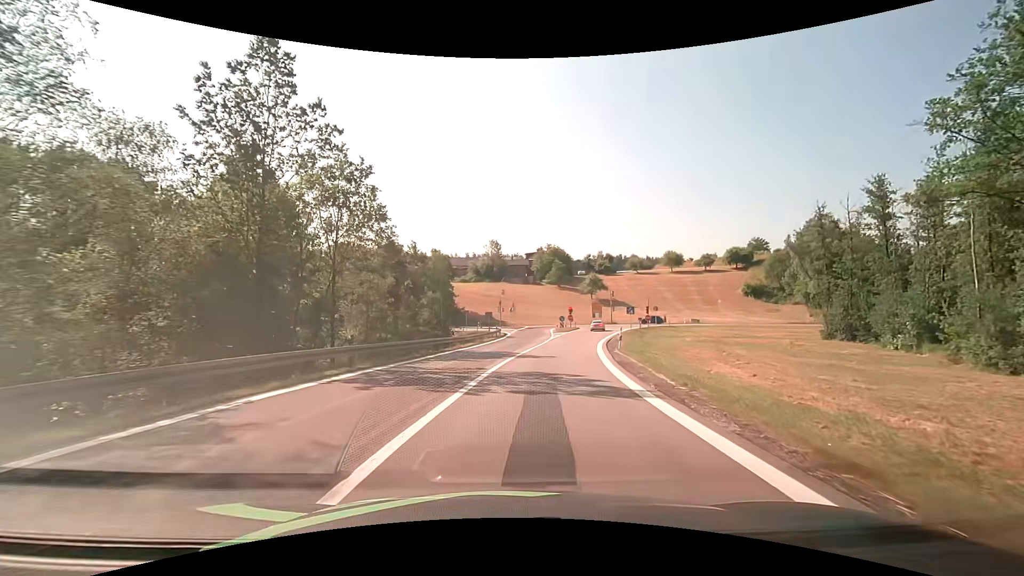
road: motorway_link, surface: asphalt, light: Day
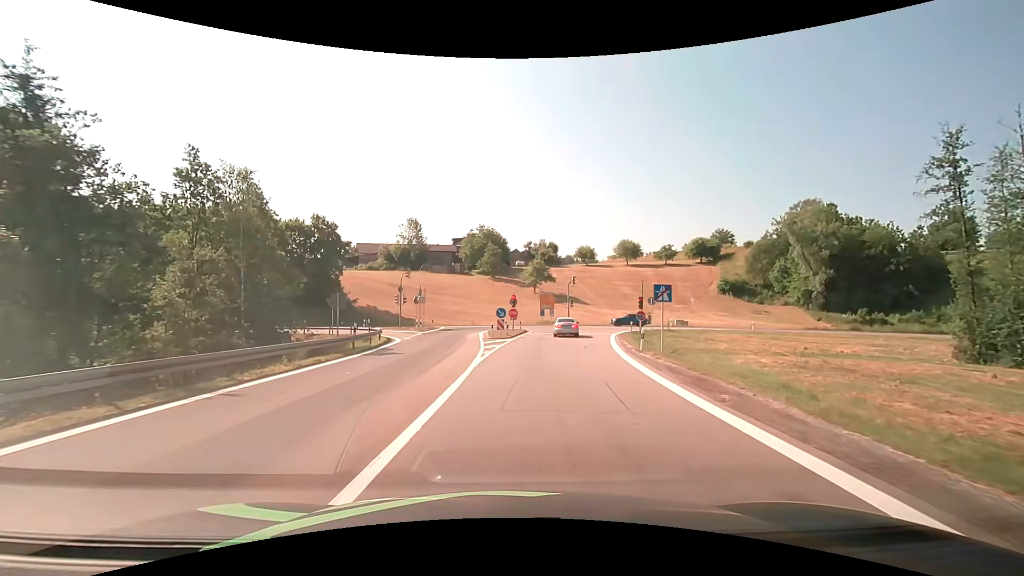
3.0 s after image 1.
(+2.7, +31.3) m; +8°
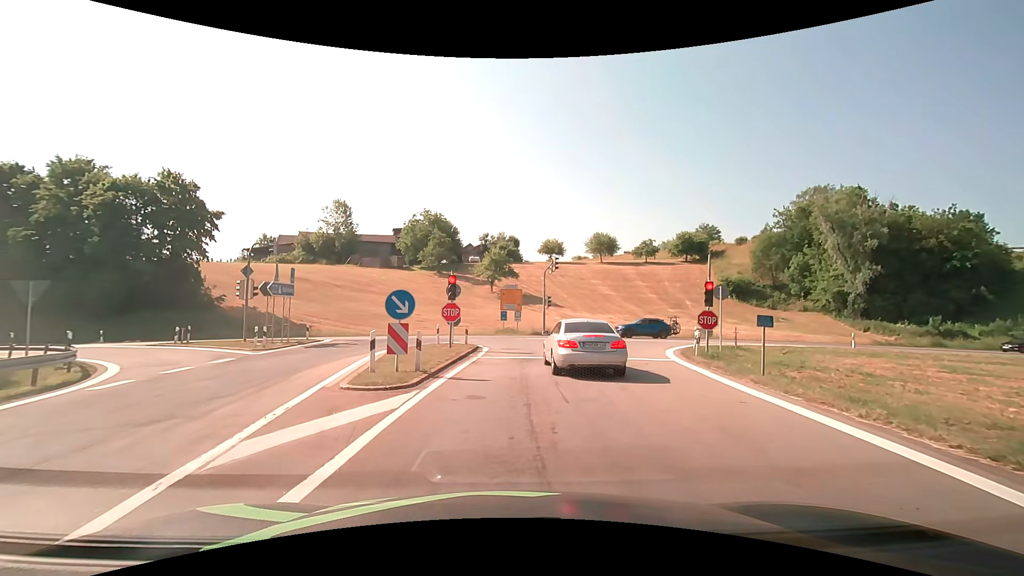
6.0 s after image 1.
(+1.0, +22.7) m; +5°
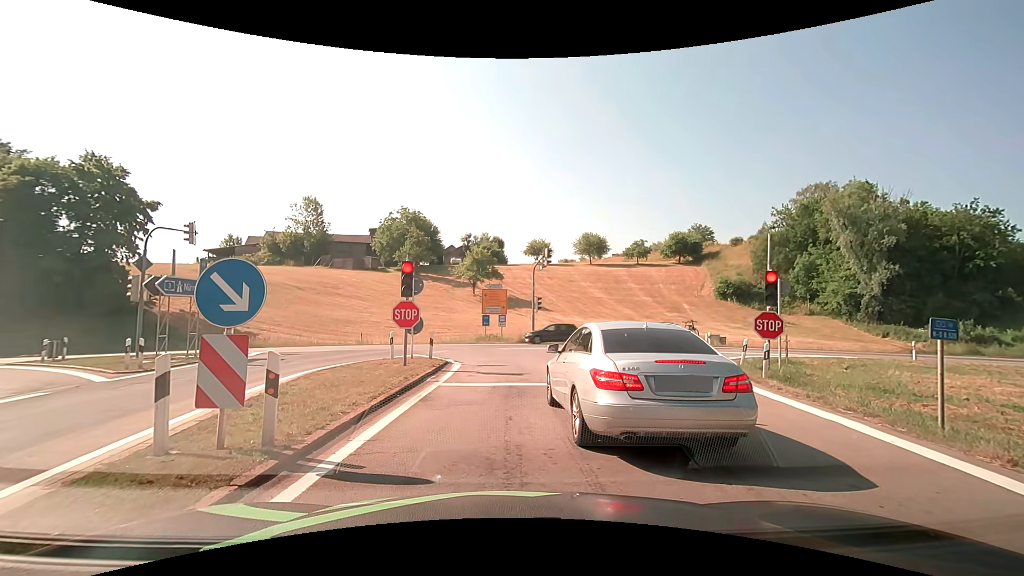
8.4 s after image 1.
(+0.1, +6.2) m; +3°
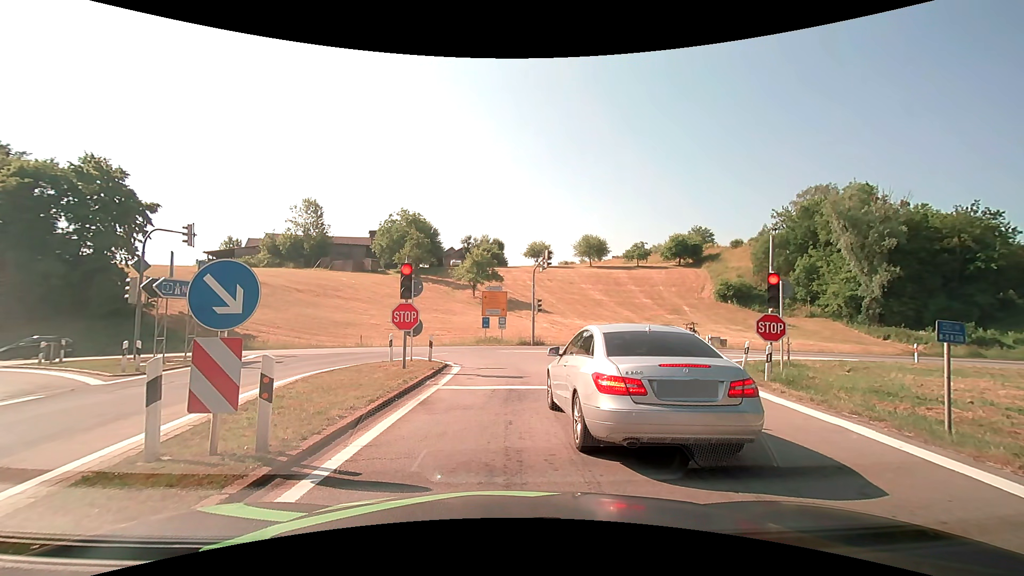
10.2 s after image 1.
(0.0, +0.2) m; 0°
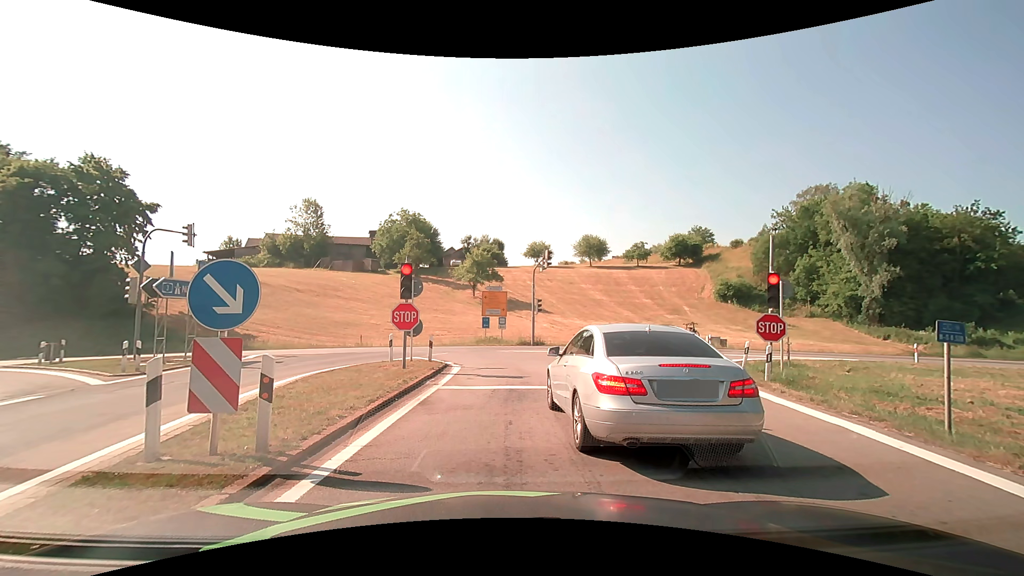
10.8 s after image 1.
(0.0, 0.0) m; 0°
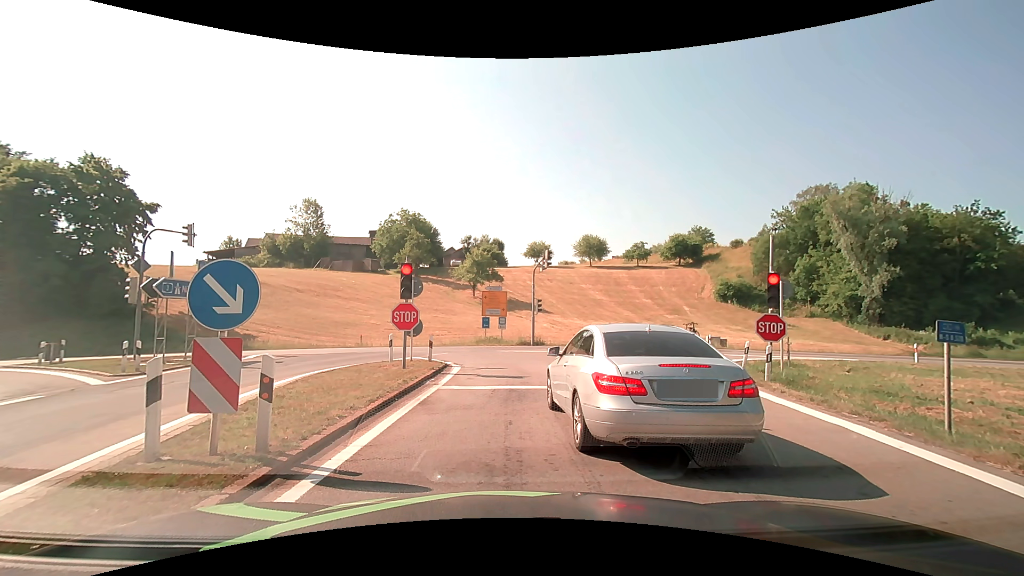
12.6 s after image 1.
(0.0, 0.0) m; 0°
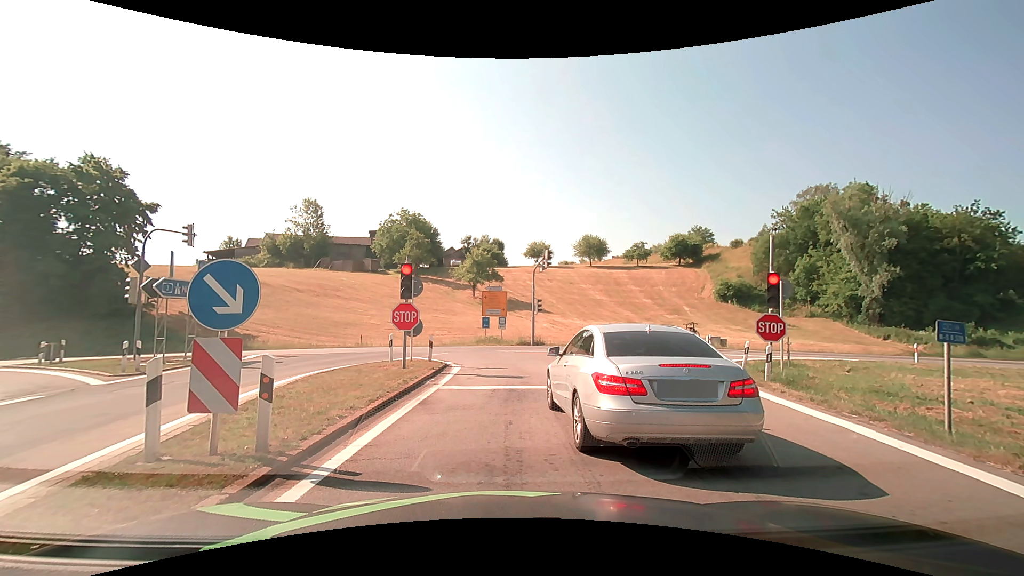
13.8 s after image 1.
(0.0, 0.0) m; 0°
(0, +10) (0, +20) (-4, +29) (-12, +34) (-22, +35) (-32, +35) (-42, +34) (-52, +34) (-62, +34) (-72, +34) m
